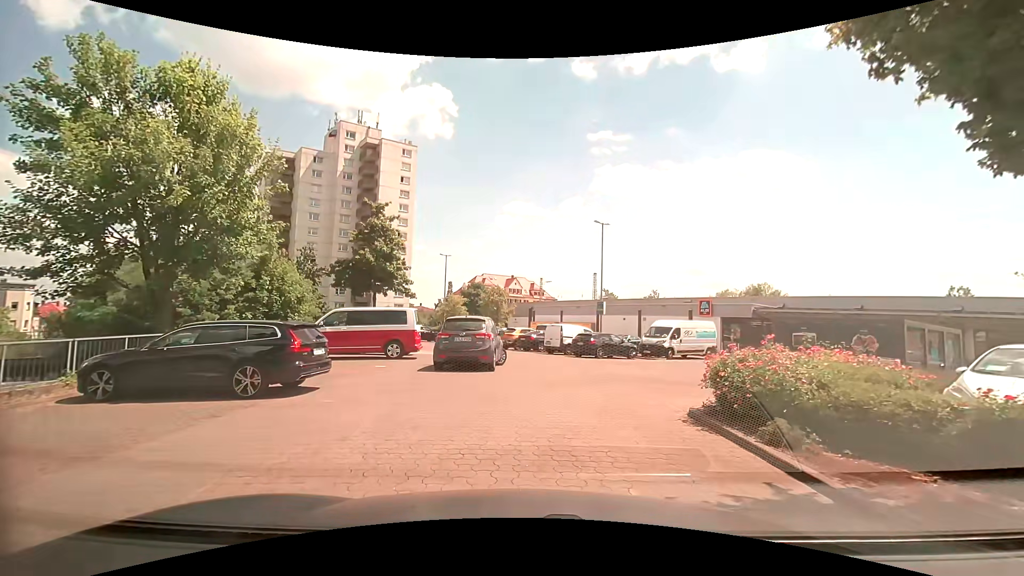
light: Day
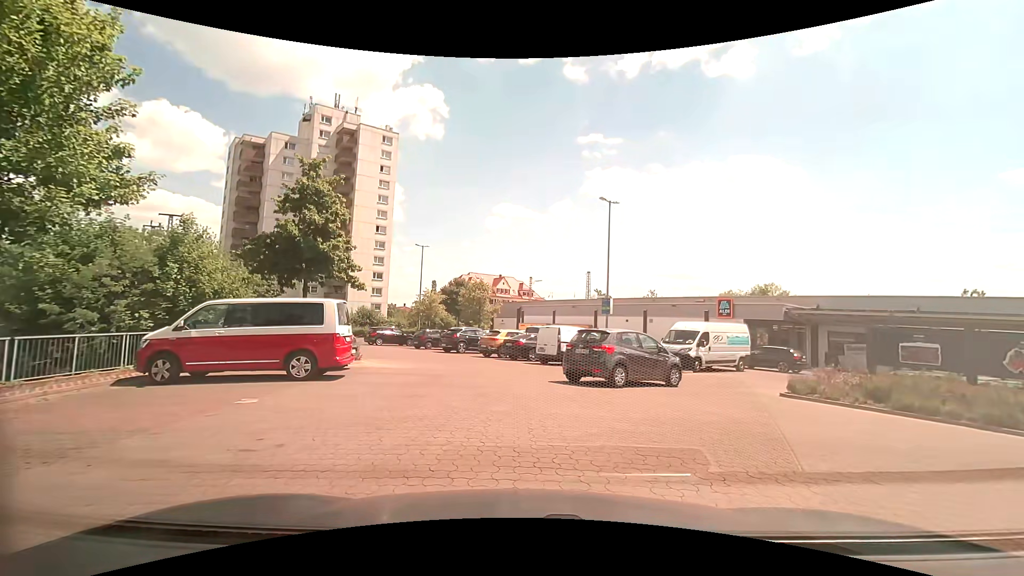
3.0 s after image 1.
(0.0, +6.9) m; +2°
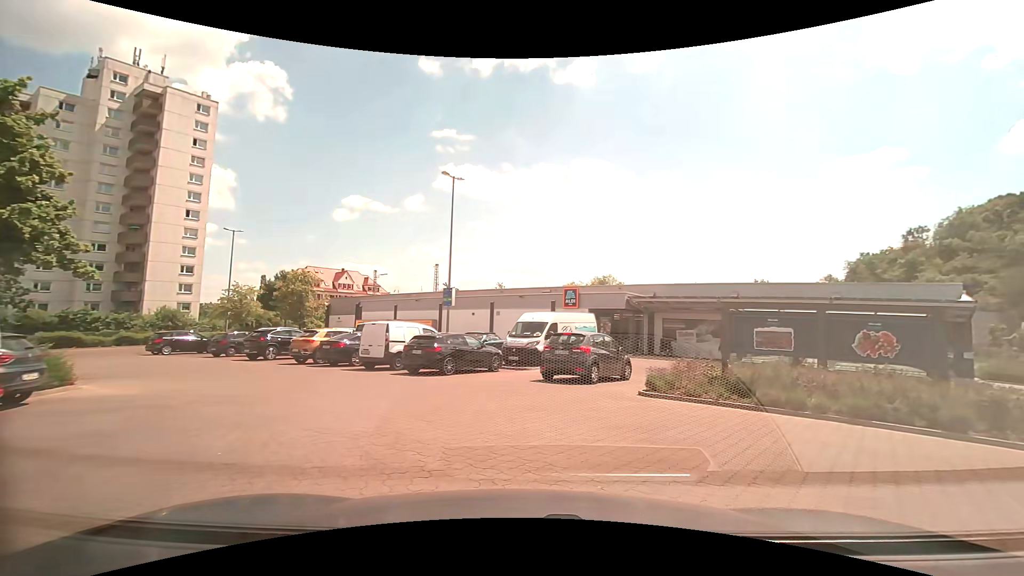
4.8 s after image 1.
(+0.4, +3.9) m; +15°
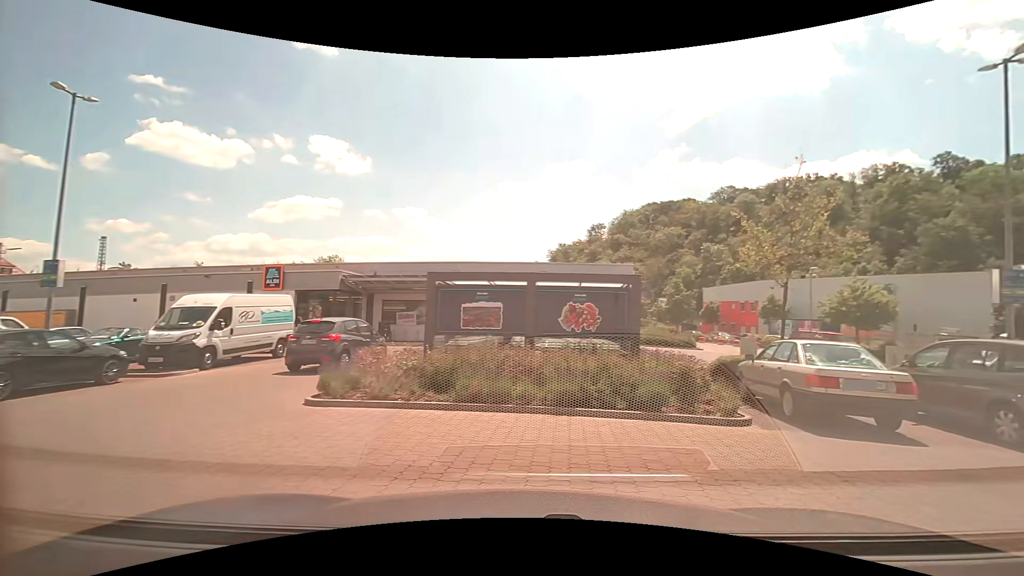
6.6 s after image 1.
(+1.0, +3.6) m; +31°
